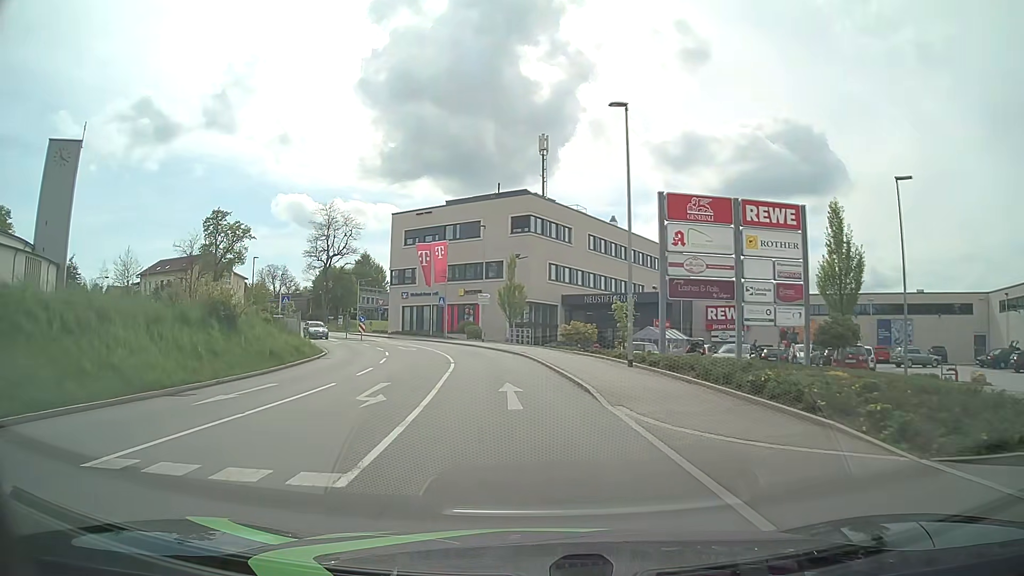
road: tertiary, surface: asphalt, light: Day
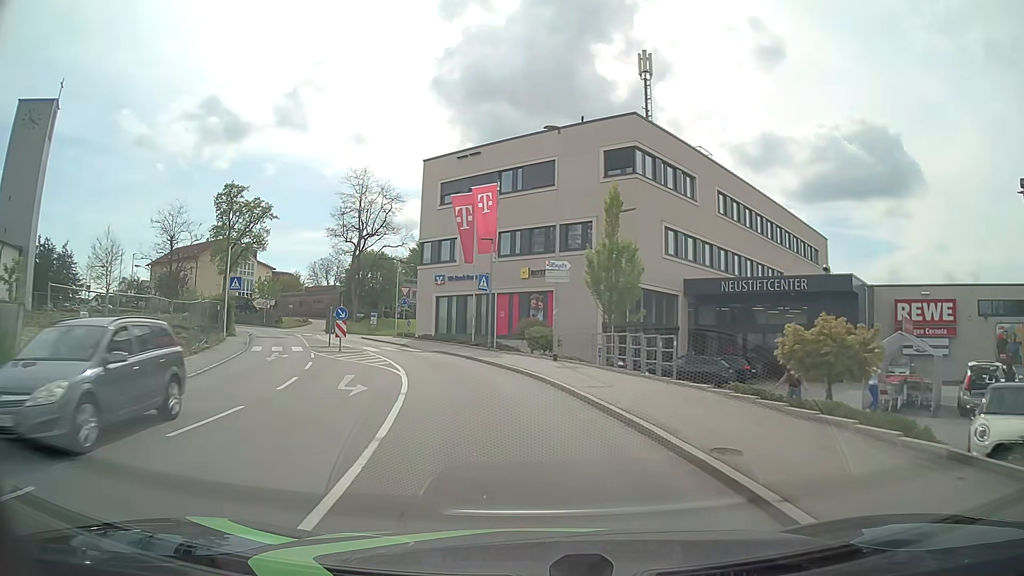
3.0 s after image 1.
(-1.2, +24.1) m; -6°
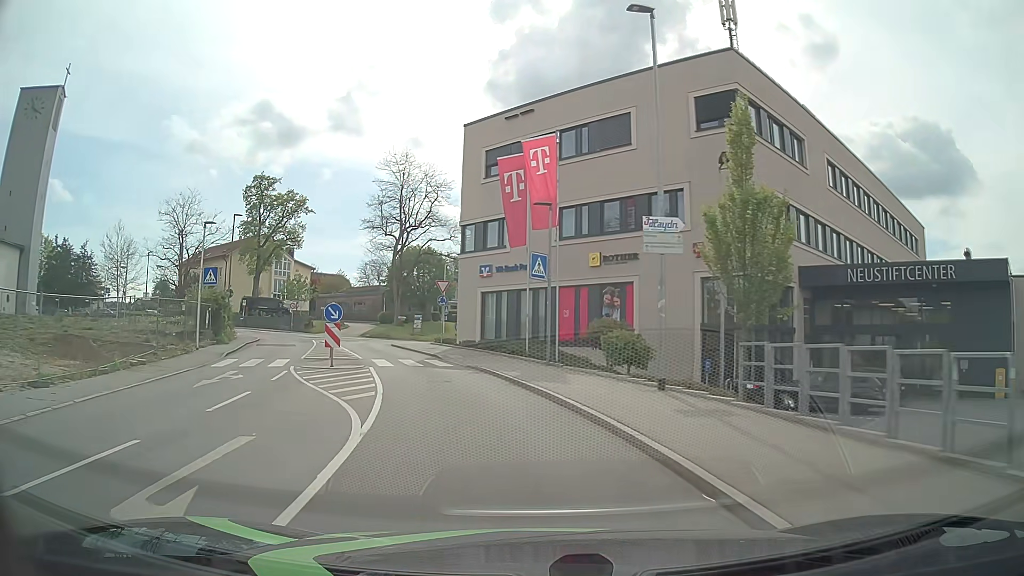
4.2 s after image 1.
(-0.4, +9.6) m; -6°
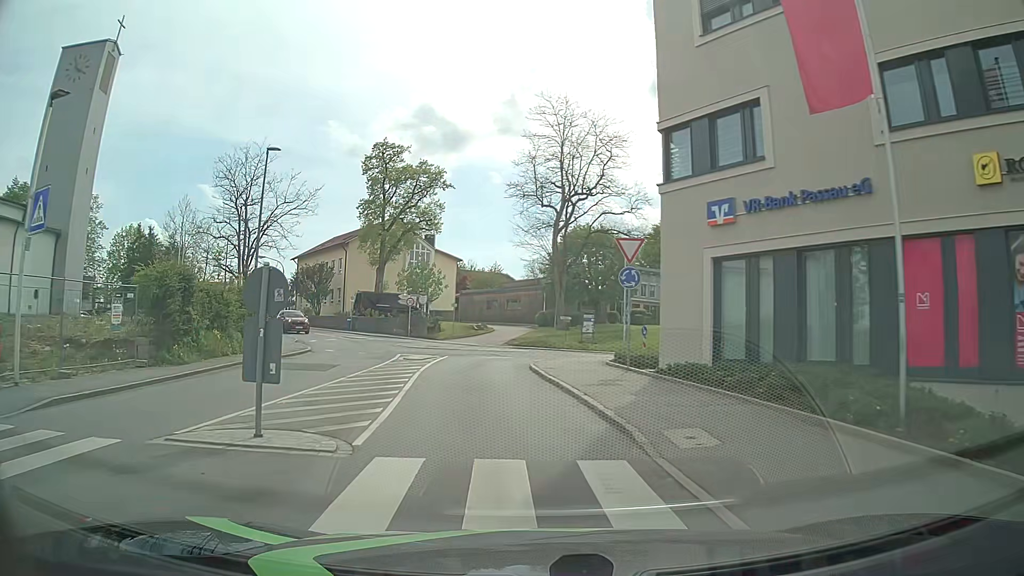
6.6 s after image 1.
(-2.4, +19.1) m; -14°
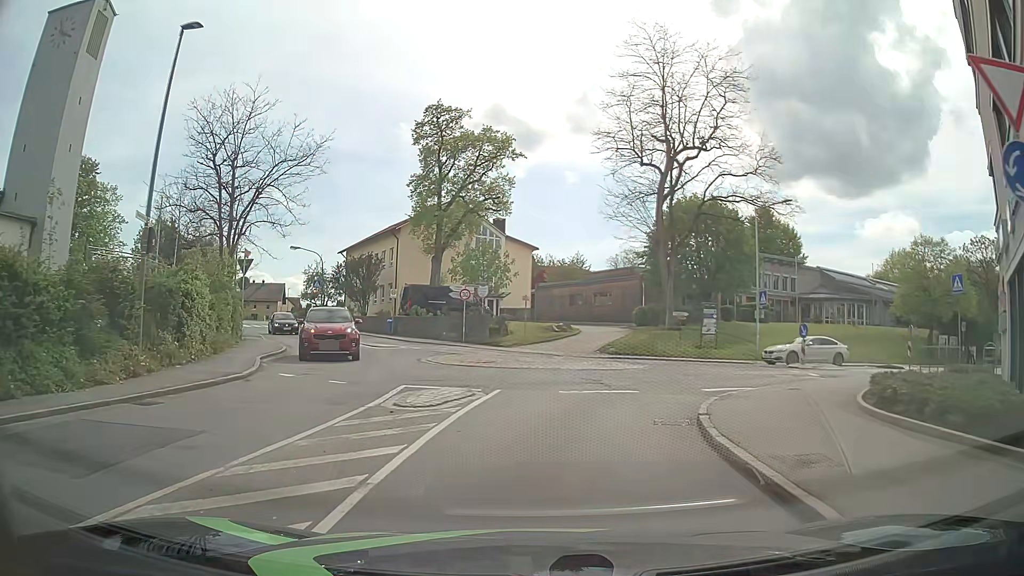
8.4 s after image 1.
(-1.1, +12.9) m; -7°
